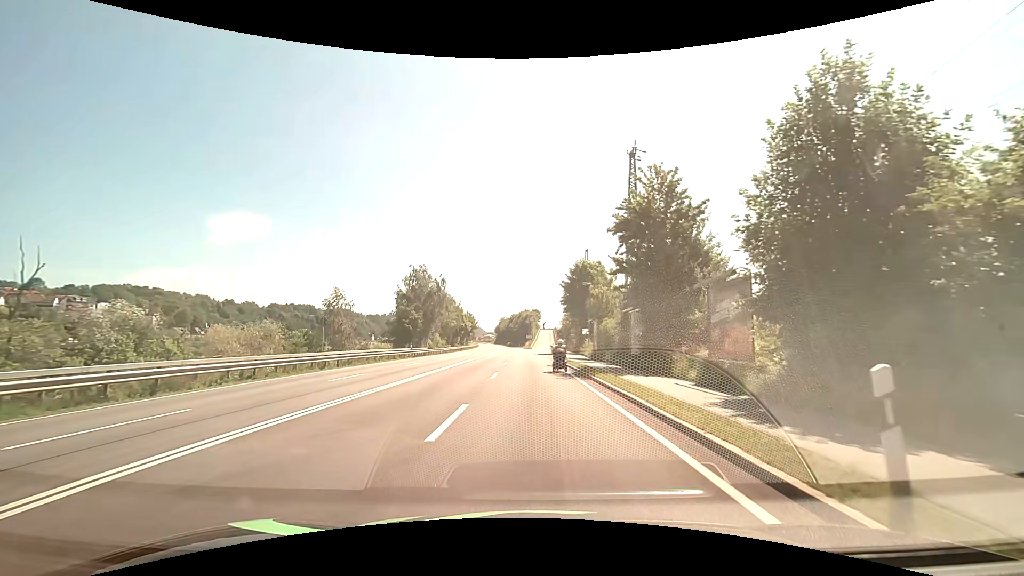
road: primary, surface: asphalt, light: Day
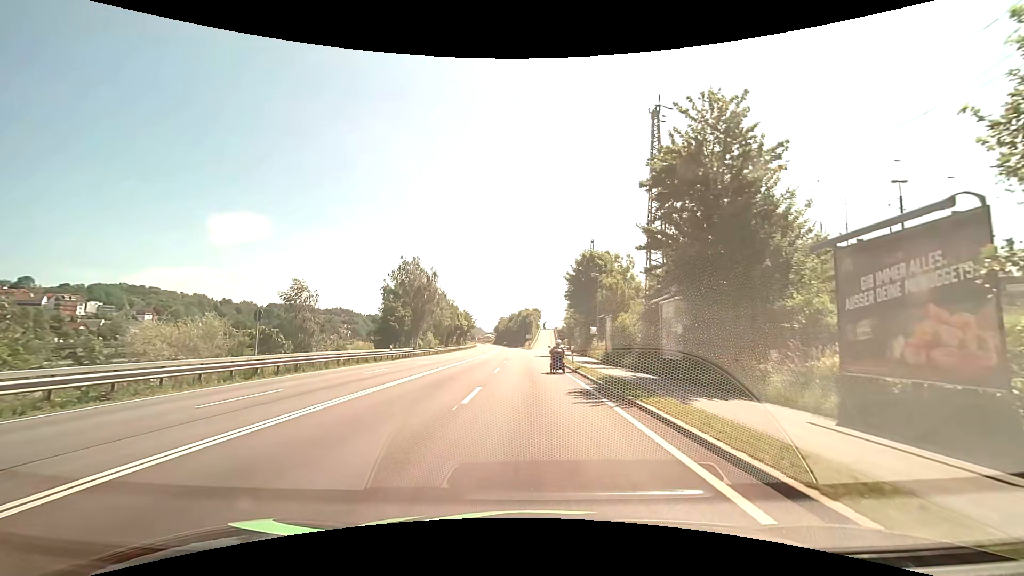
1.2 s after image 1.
(0.0, +7.6) m; 0°
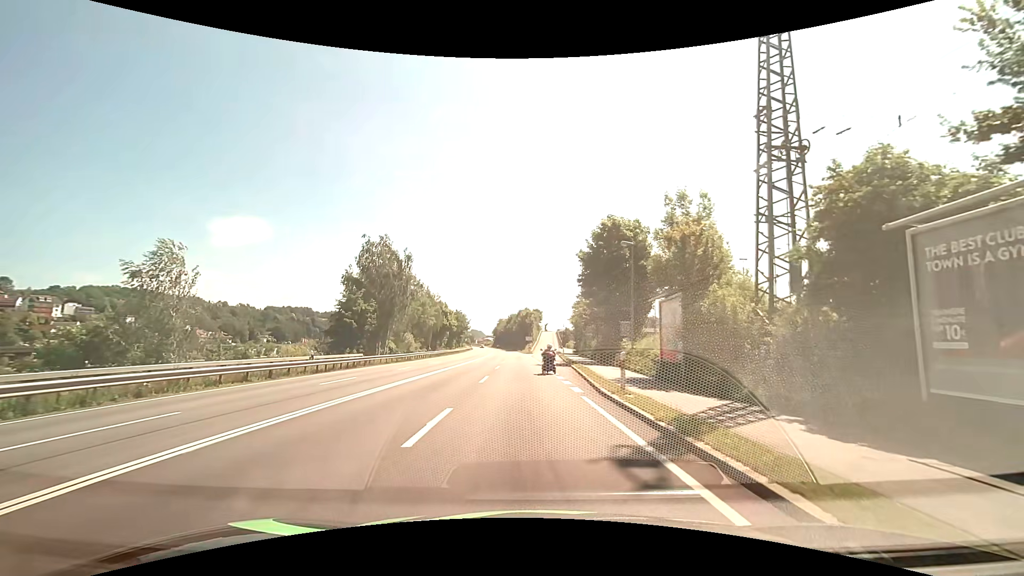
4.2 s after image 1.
(0.0, +16.5) m; 0°
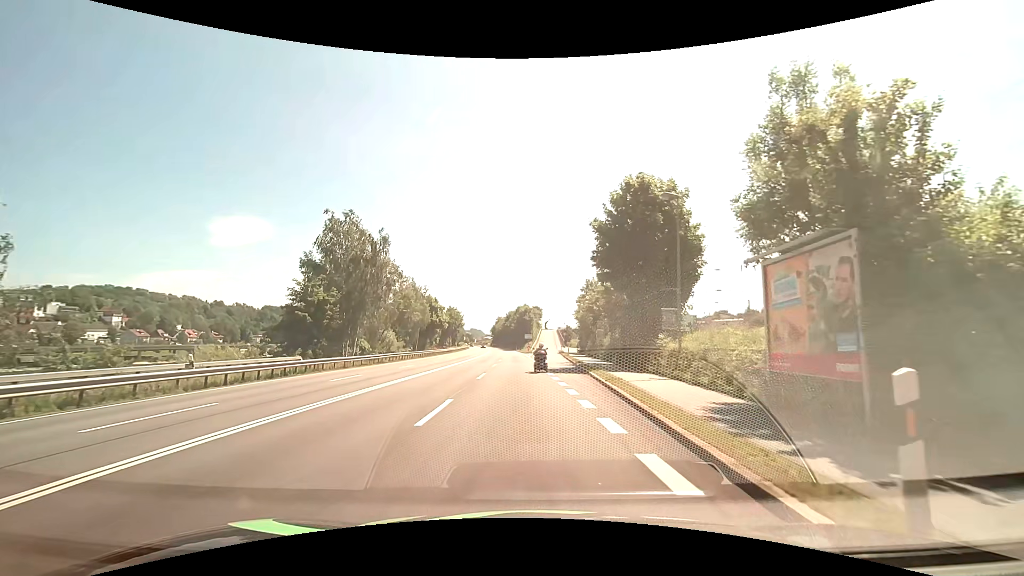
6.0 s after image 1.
(0.0, +10.4) m; 0°
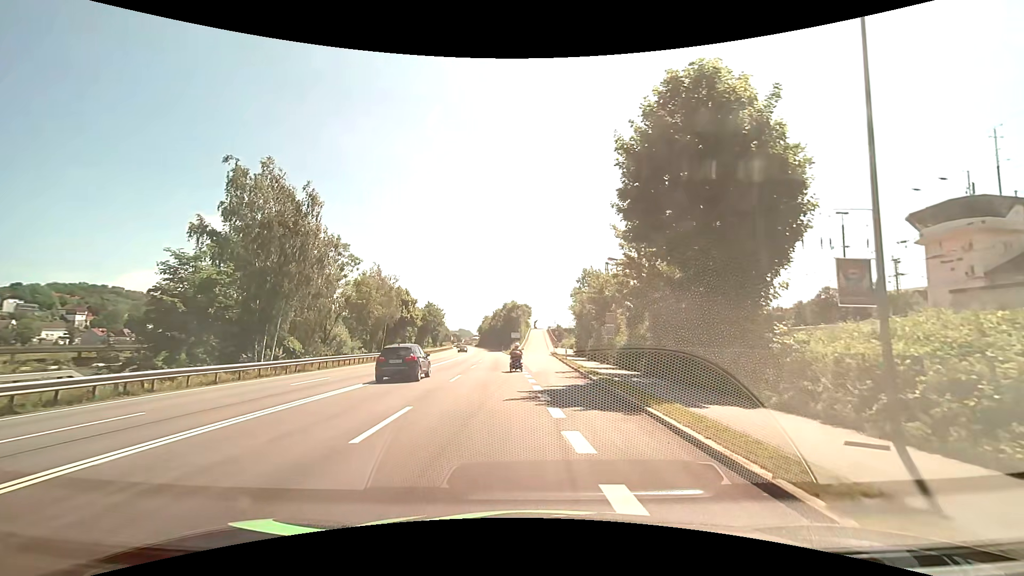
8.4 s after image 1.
(+0.2, +13.4) m; +2°
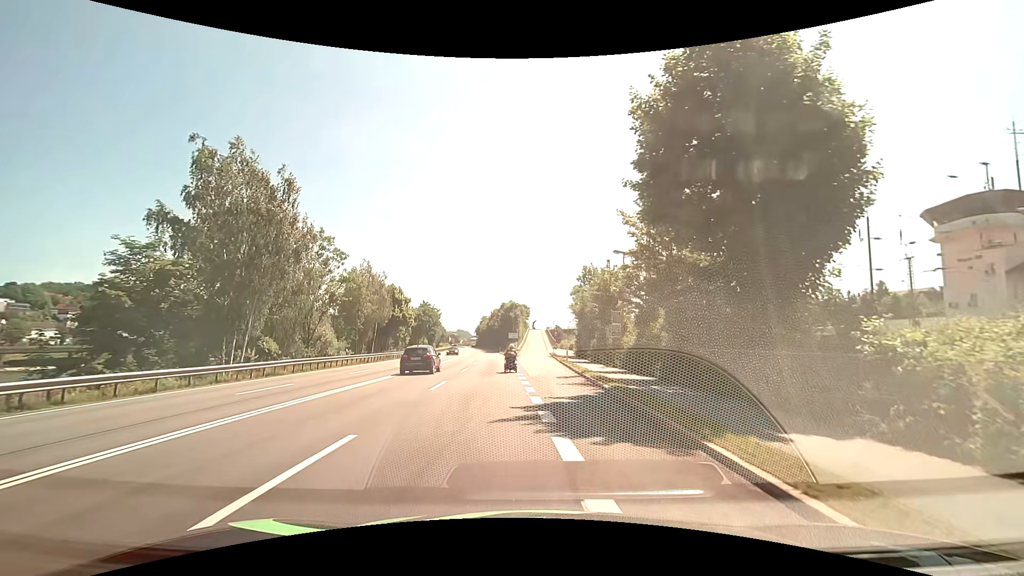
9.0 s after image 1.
(0.0, +3.5) m; 0°
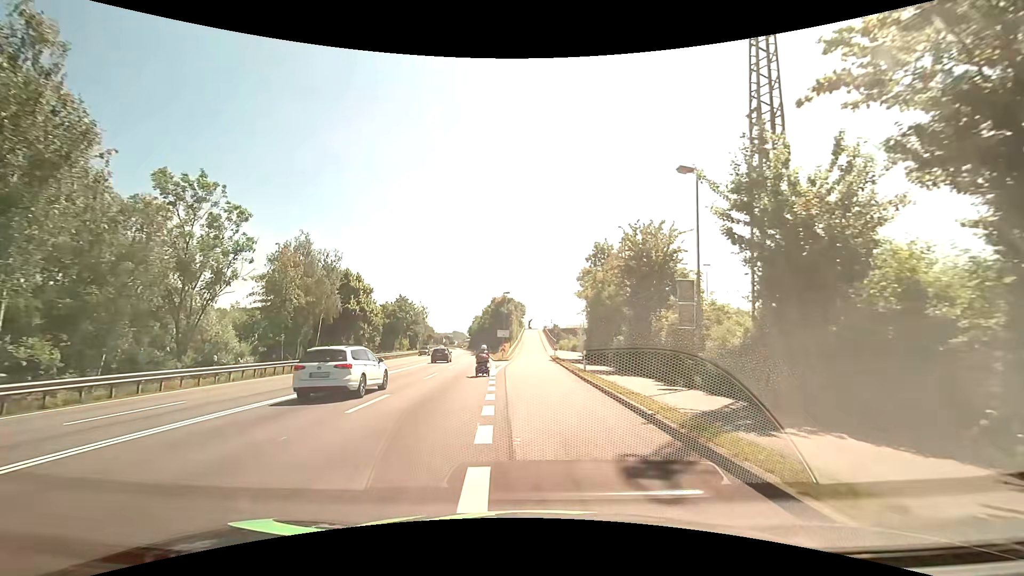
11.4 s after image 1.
(+0.1, +17.1) m; +1°
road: unclassified
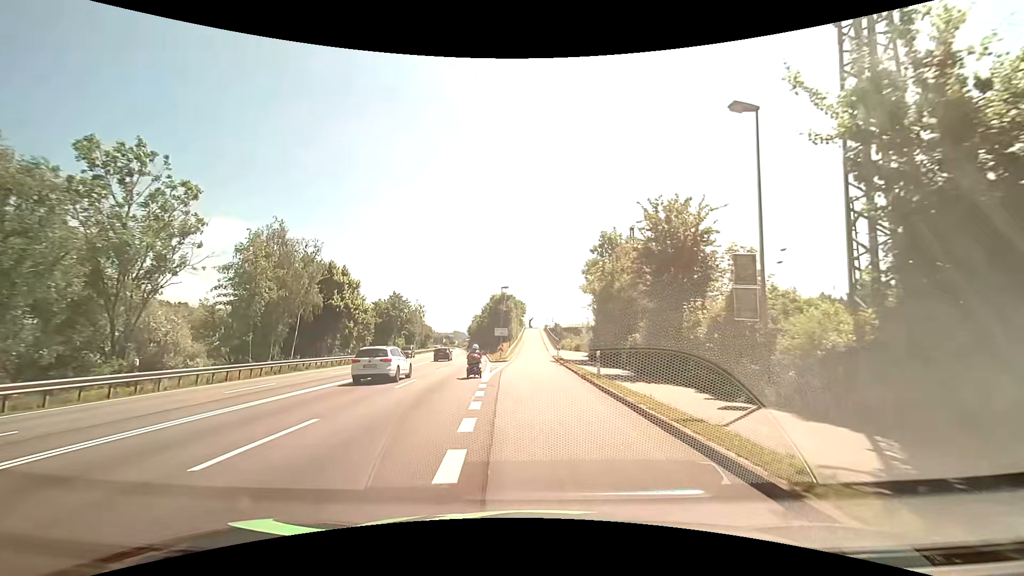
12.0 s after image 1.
(0.0, +5.1) m; 0°
(0, +10) (0, +20) (0, +30) (0, +40) (0, +50) (0, +60) (0, +70) (0, +80) (0, +90) (0, +100) m
